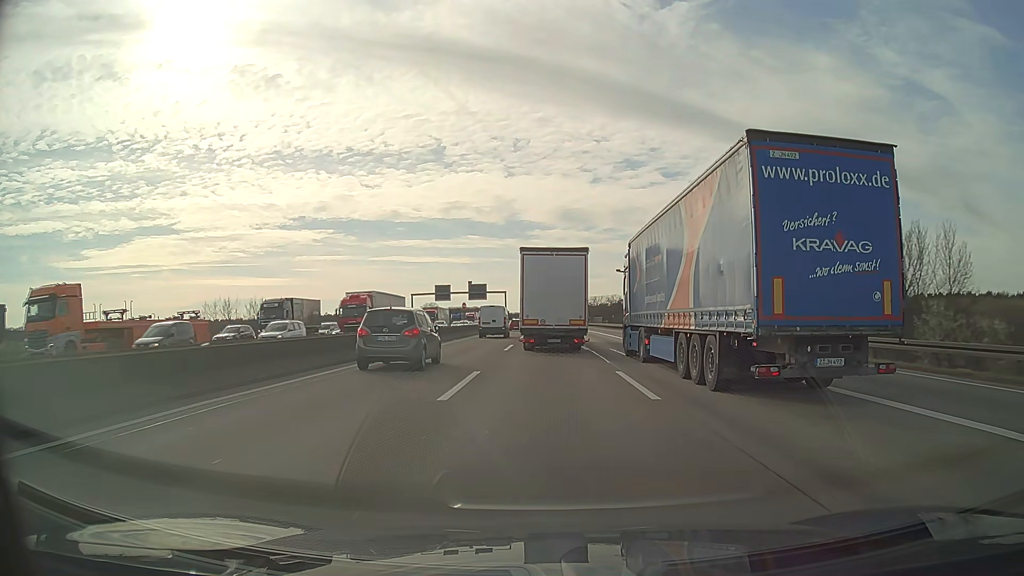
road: motorway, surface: asphalt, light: Day
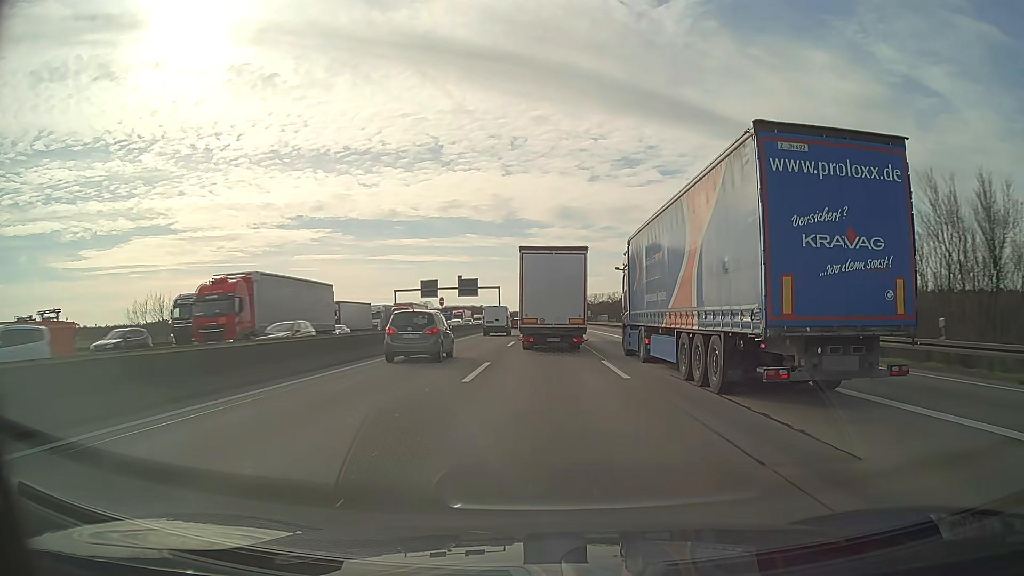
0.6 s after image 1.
(0.0, +14.6) m; 0°
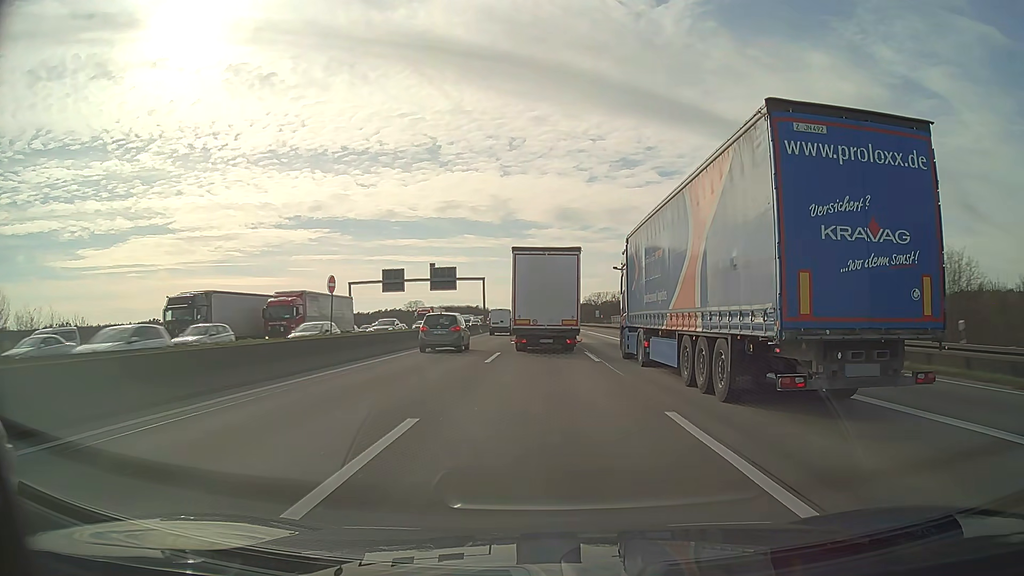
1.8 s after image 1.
(+0.1, +29.3) m; 0°
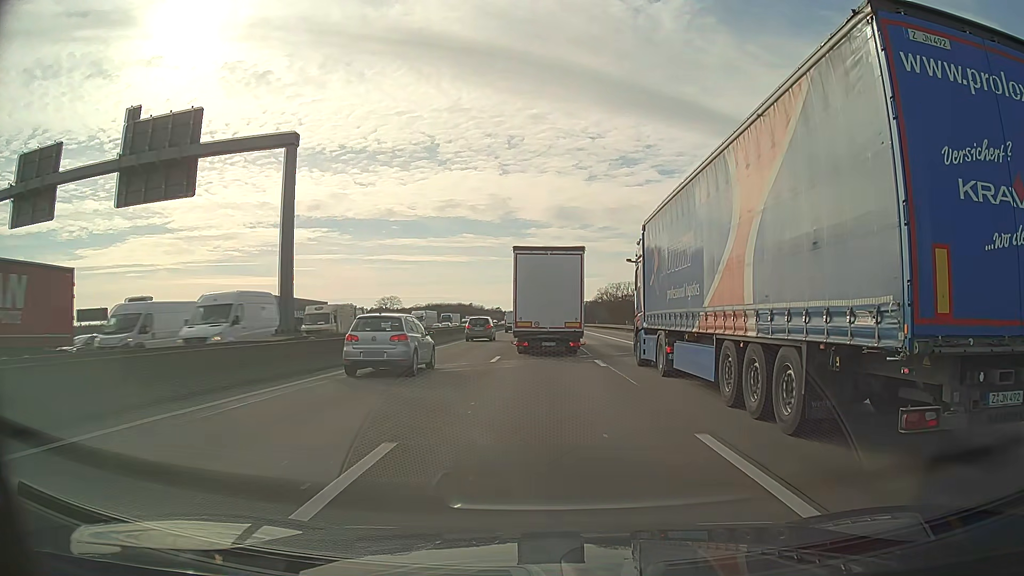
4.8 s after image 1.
(-0.2, +74.0) m; 0°
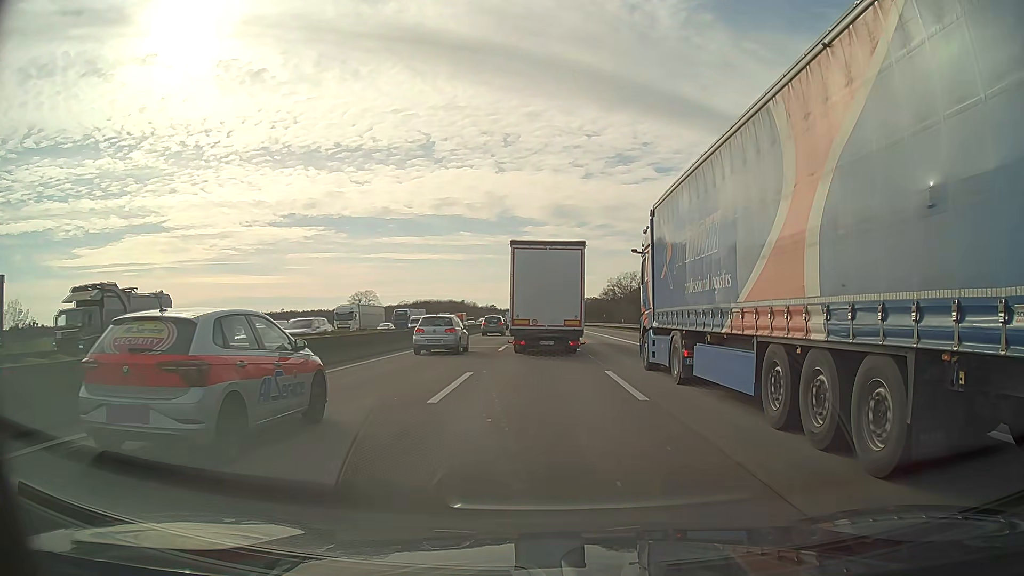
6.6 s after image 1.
(+0.1, +44.8) m; 0°
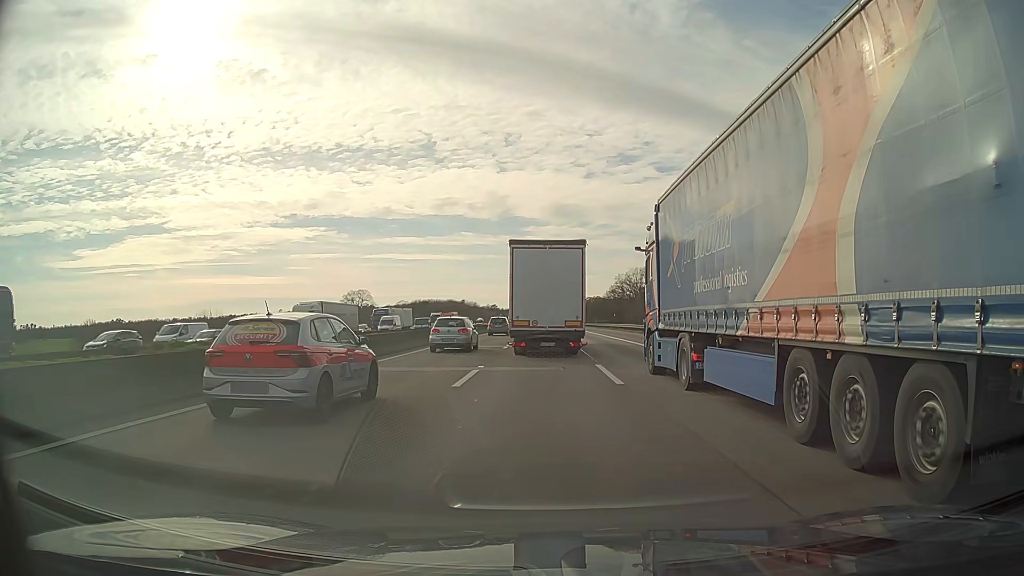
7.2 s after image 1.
(0.0, +15.0) m; 0°
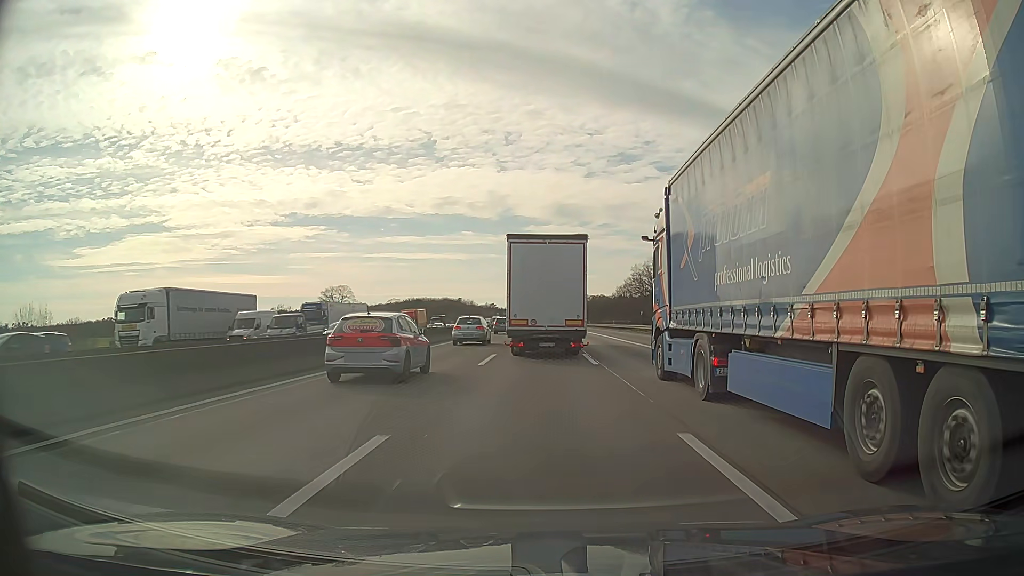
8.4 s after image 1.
(0.0, +30.2) m; 0°
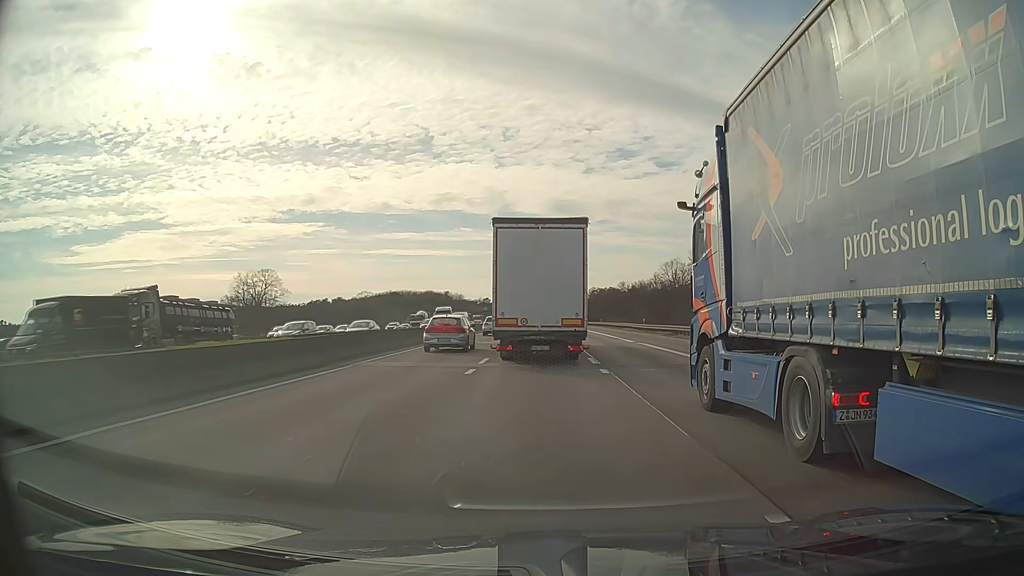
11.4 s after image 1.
(-0.1, +75.4) m; 0°
(0, +10) (0, +20) (0, +30) (0, +40) (0, +50) (0, +60) (0, +70) (0, +80) (0, +90) (0, +100) m
